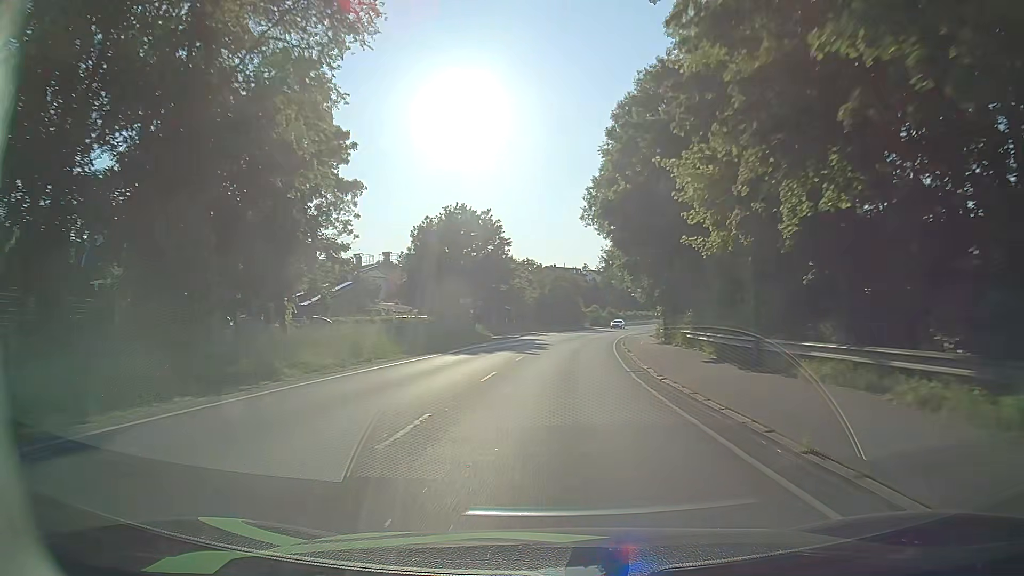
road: primary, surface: asphalt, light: Day
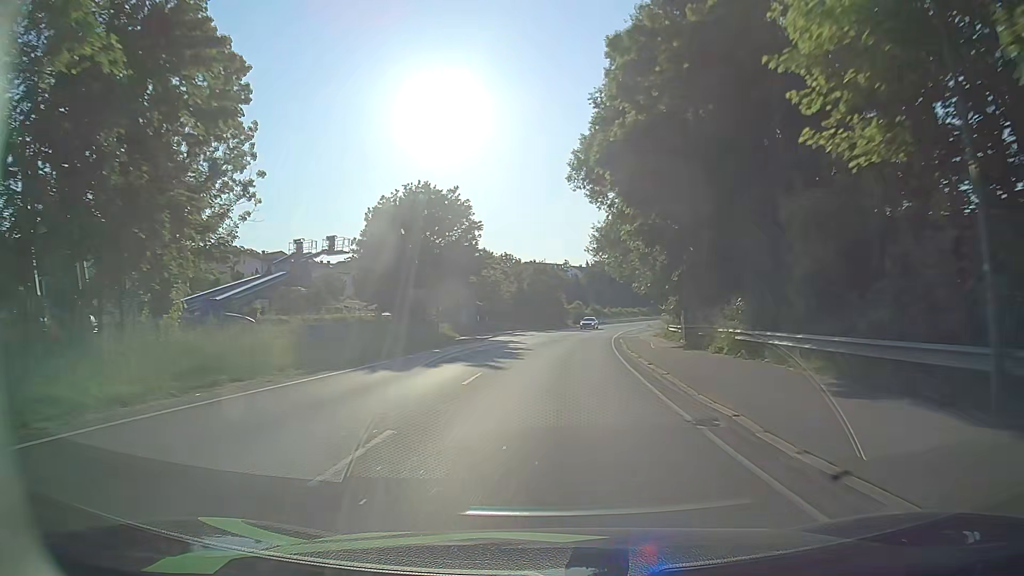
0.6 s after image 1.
(+0.1, +11.0) m; +1°
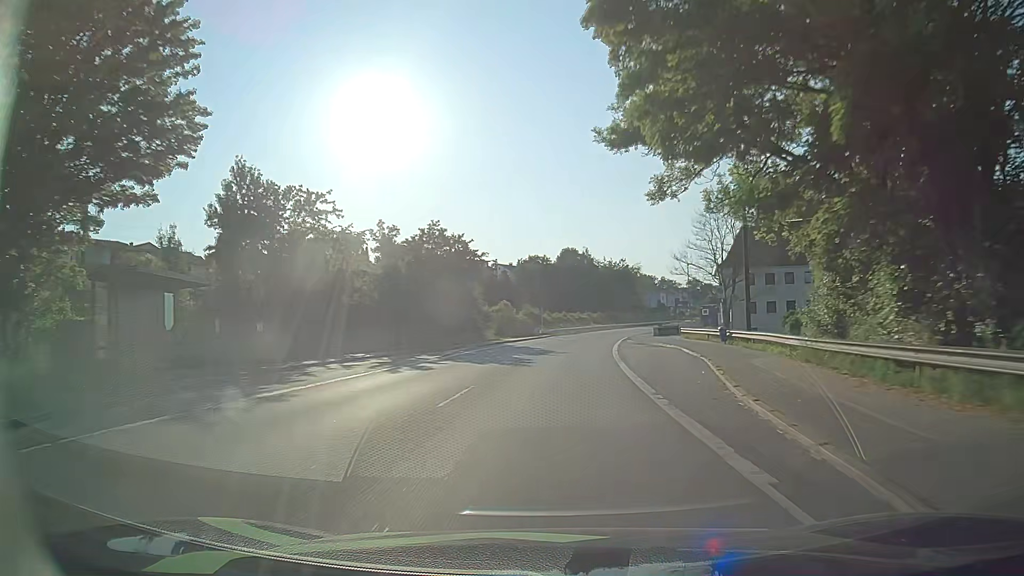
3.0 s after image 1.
(+2.8, +44.7) m; +6°
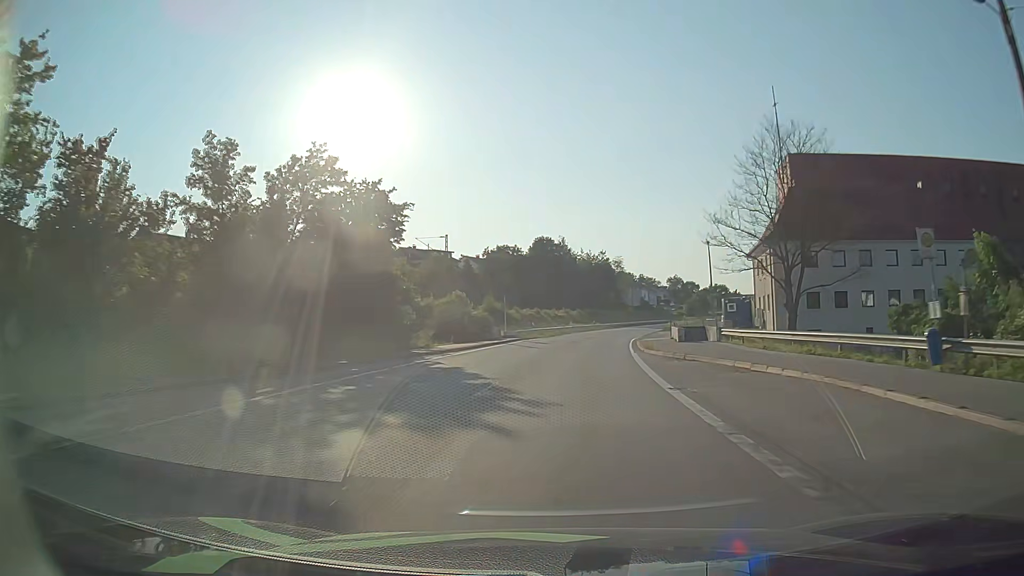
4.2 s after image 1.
(+0.5, +23.4) m; +2°
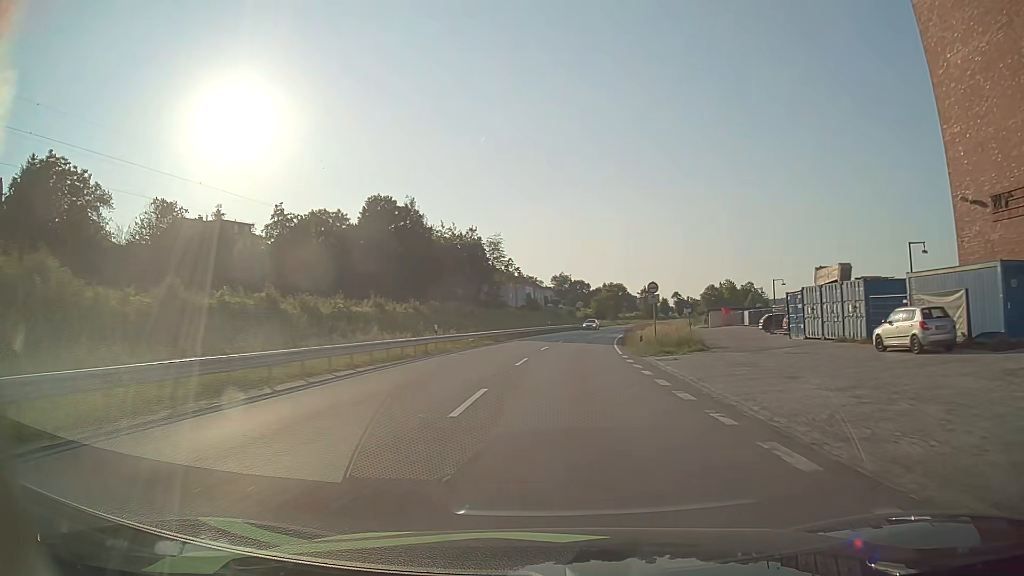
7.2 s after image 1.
(+5.6, +62.1) m; +11°
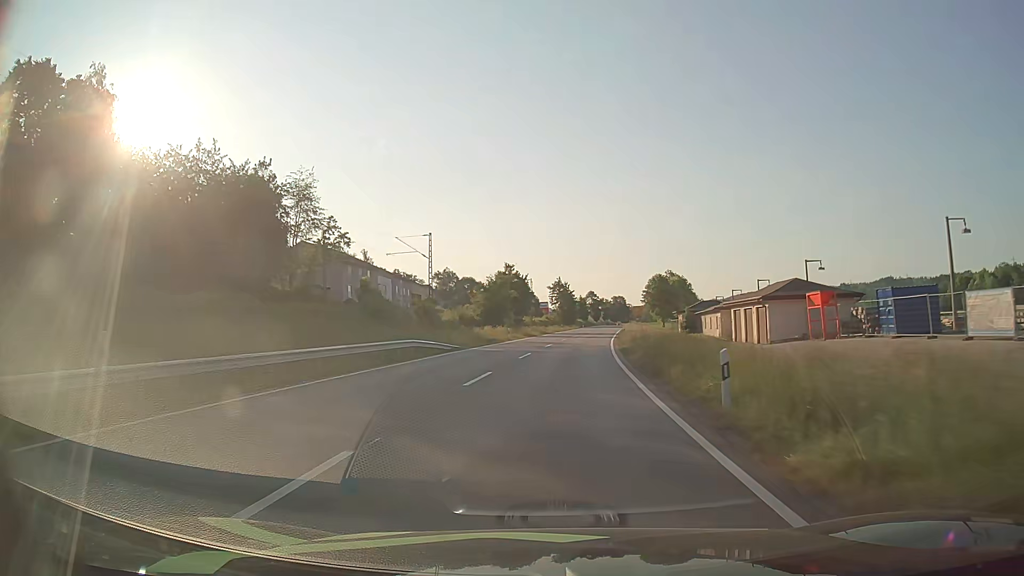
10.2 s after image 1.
(+5.4, +66.7) m; +9°
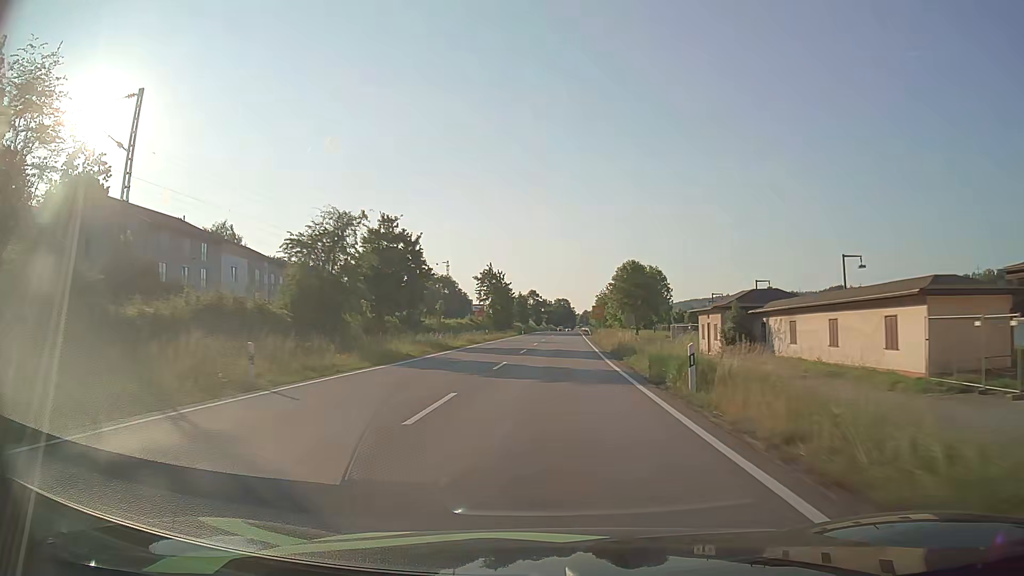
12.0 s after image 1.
(+1.9, +41.6) m; +5°
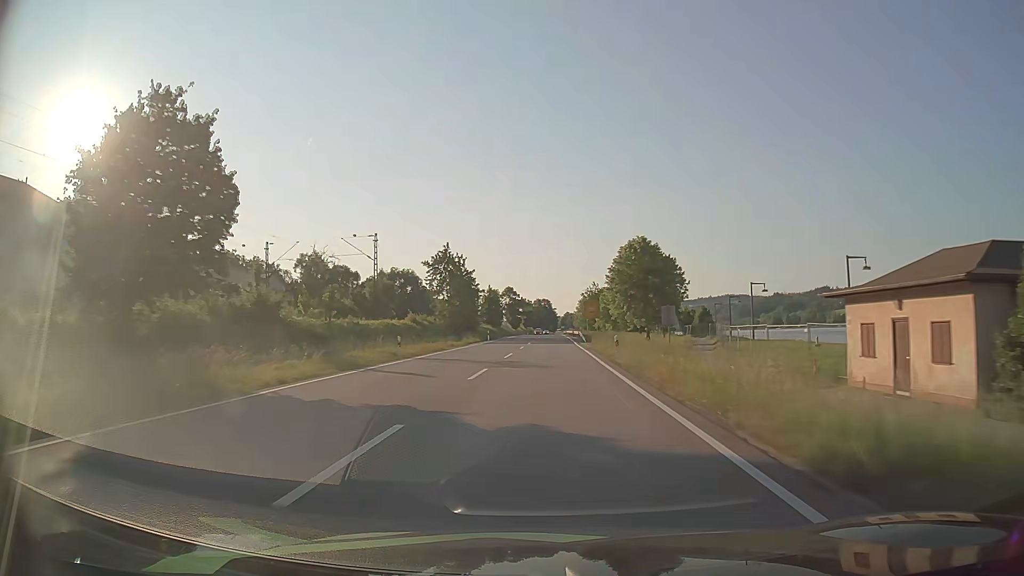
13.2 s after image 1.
(+0.5, +28.3) m; +2°
